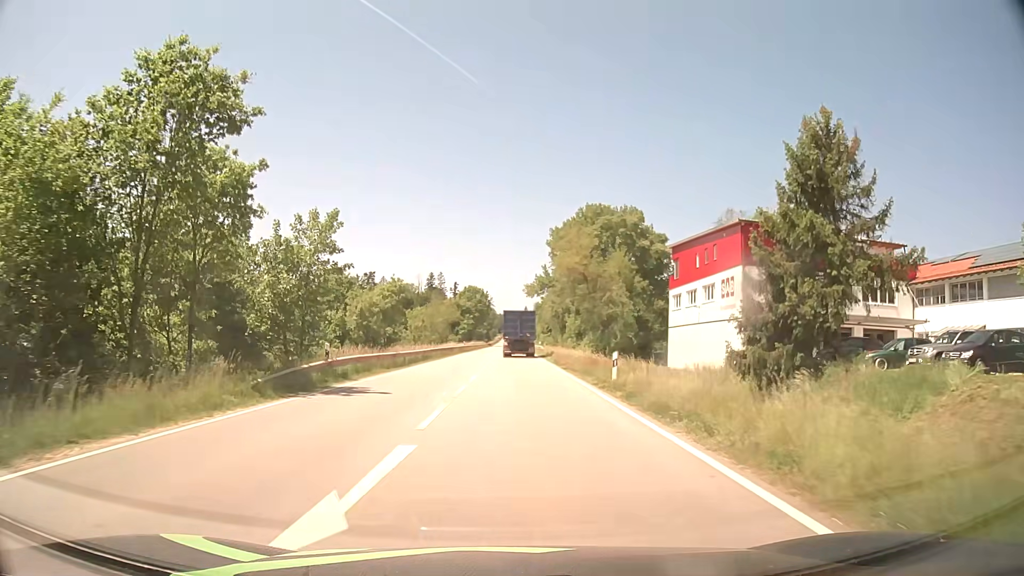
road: secondary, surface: asphalt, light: Day
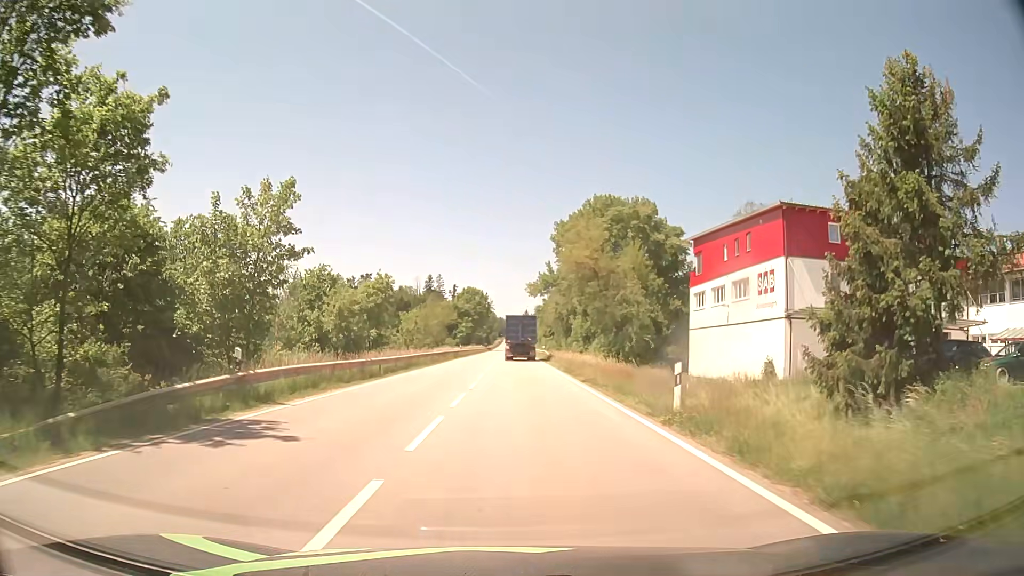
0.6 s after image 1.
(0.0, +7.7) m; 0°
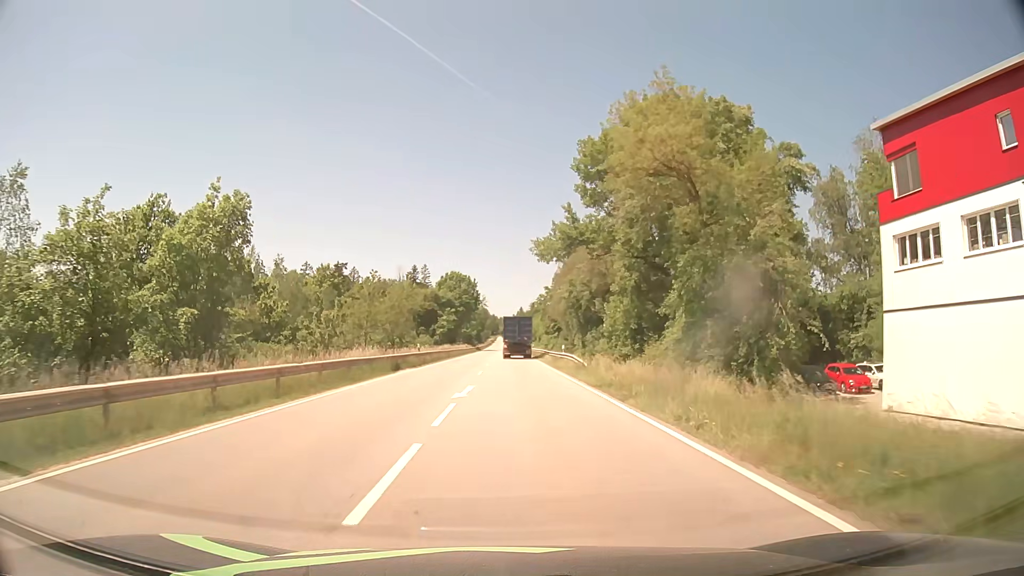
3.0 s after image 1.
(+0.1, +33.8) m; 0°
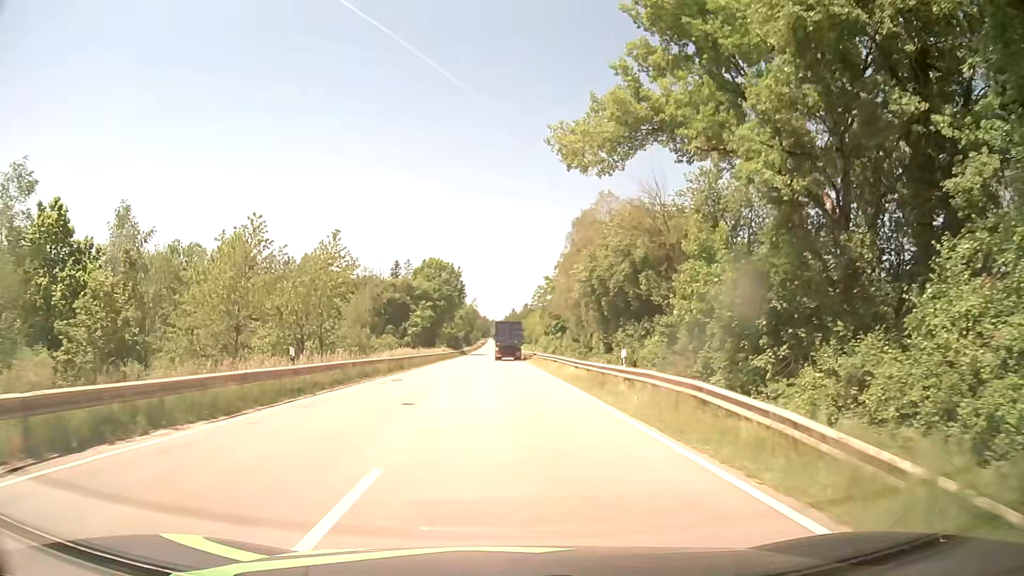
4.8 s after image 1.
(+0.1, +25.9) m; +1°
